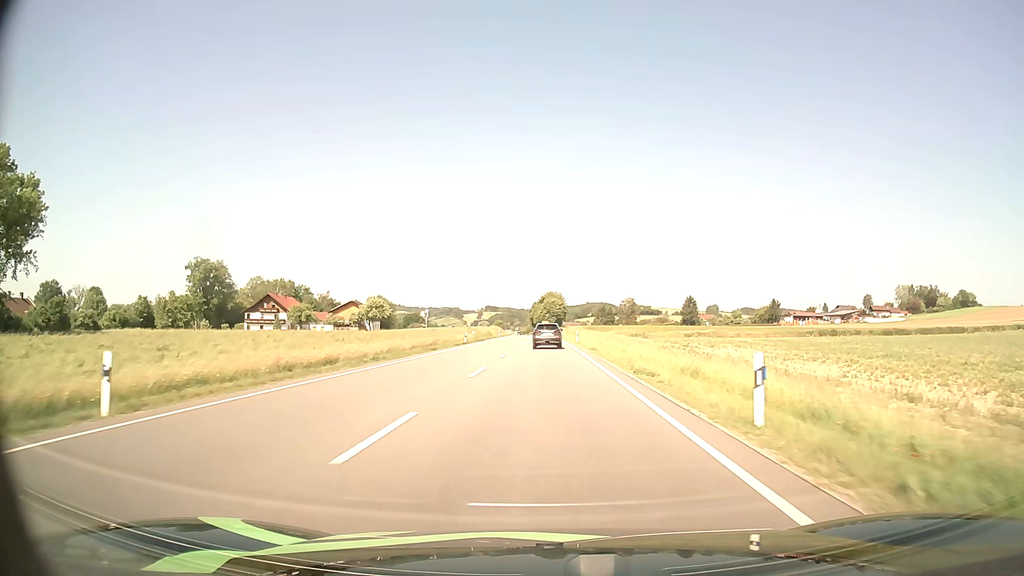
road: primary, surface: asphalt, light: Day
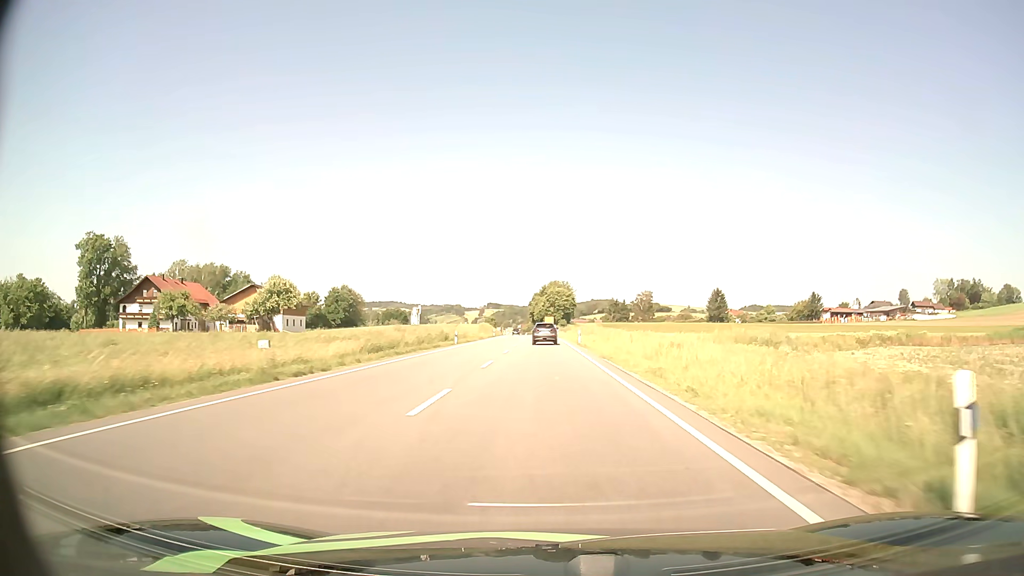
(-0.1, +55.8) m; 0°
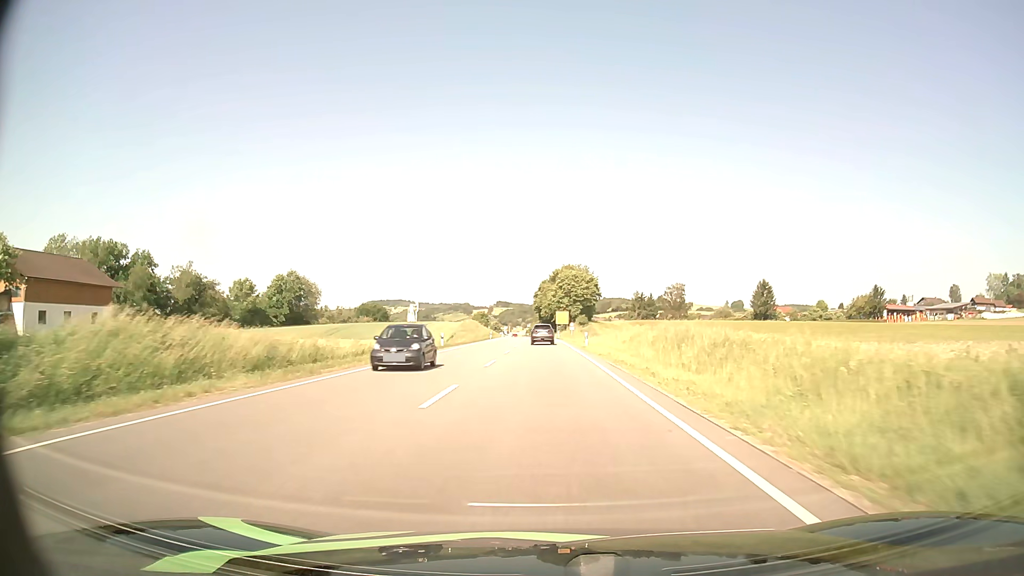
(-0.2, +58.3) m; -1°
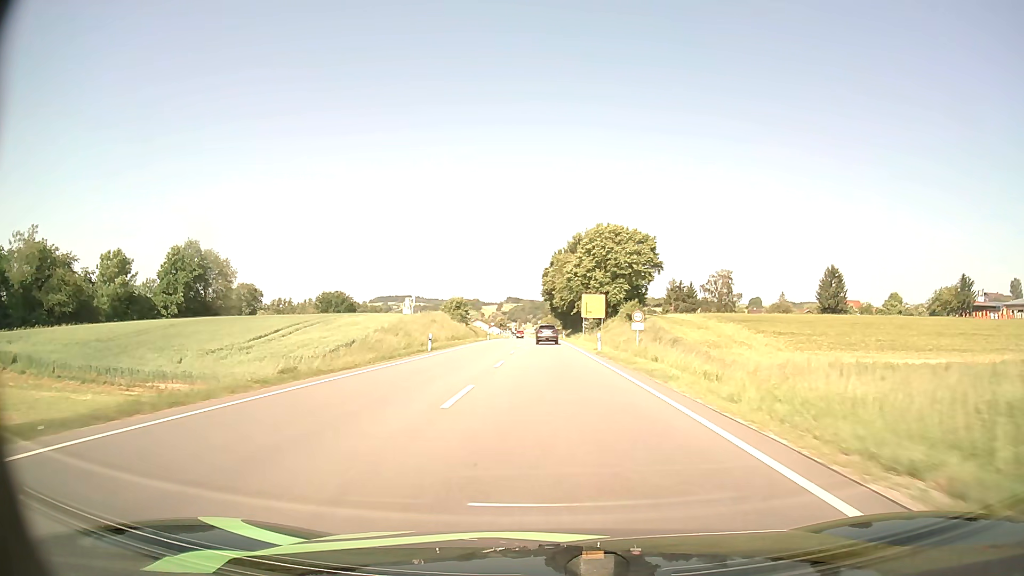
(-0.6, +59.3) m; -1°
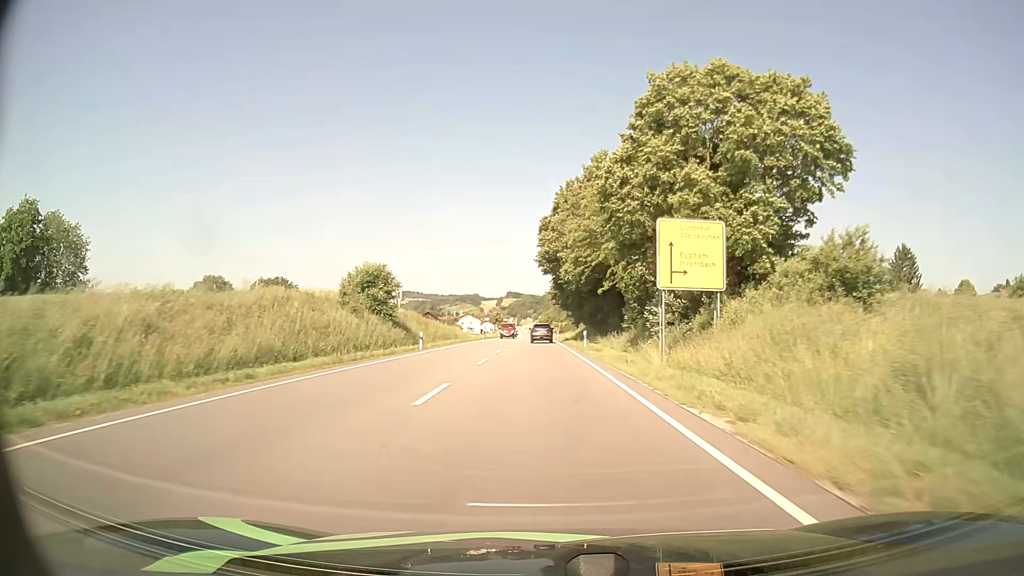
(+0.1, +47.4) m; 0°
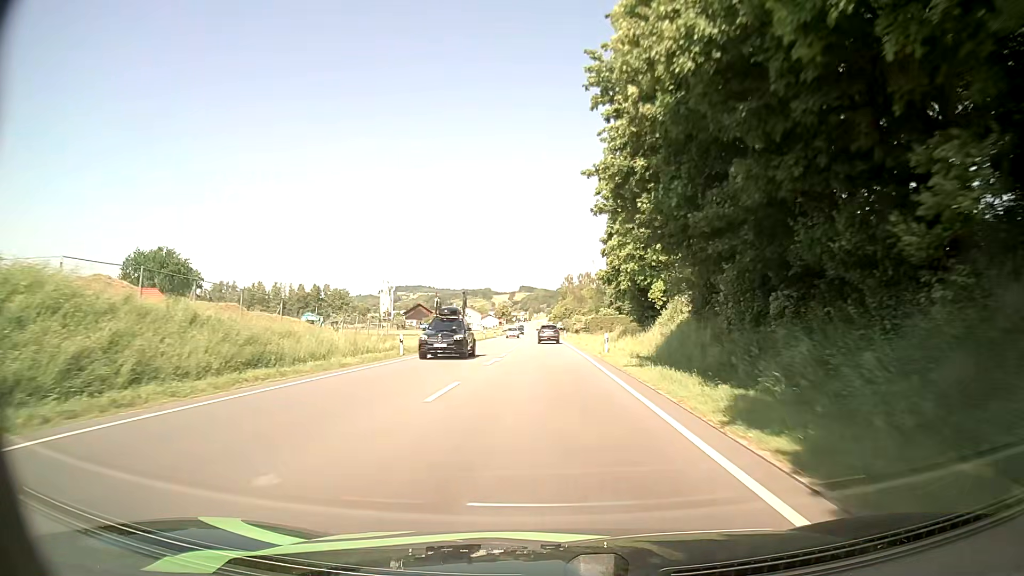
(-0.8, +57.1) m; -1°
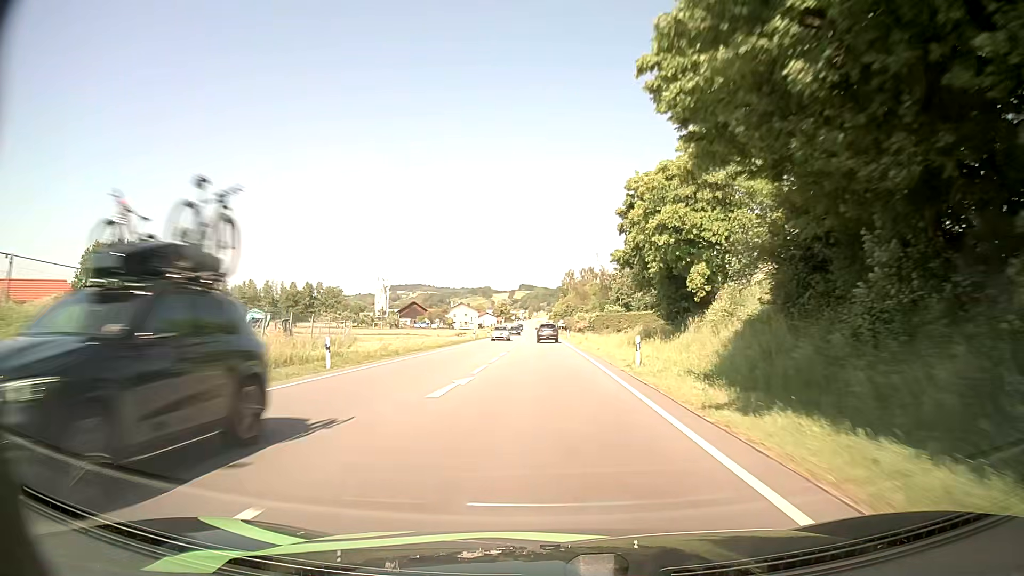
(+0.1, +11.4) m; 0°
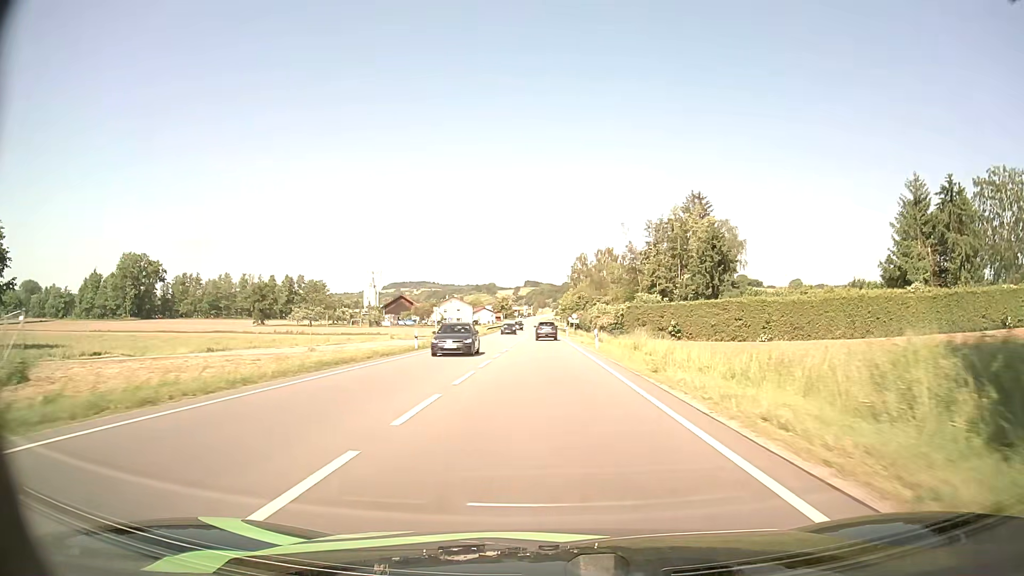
(-0.1, +34.3) m; 0°
(0, +10) (0, +20) (0, +30) (0, +40) (0, +50) (0, +60) (0, +70) (-1, +80) (-1, +90) (-1, +100) m
